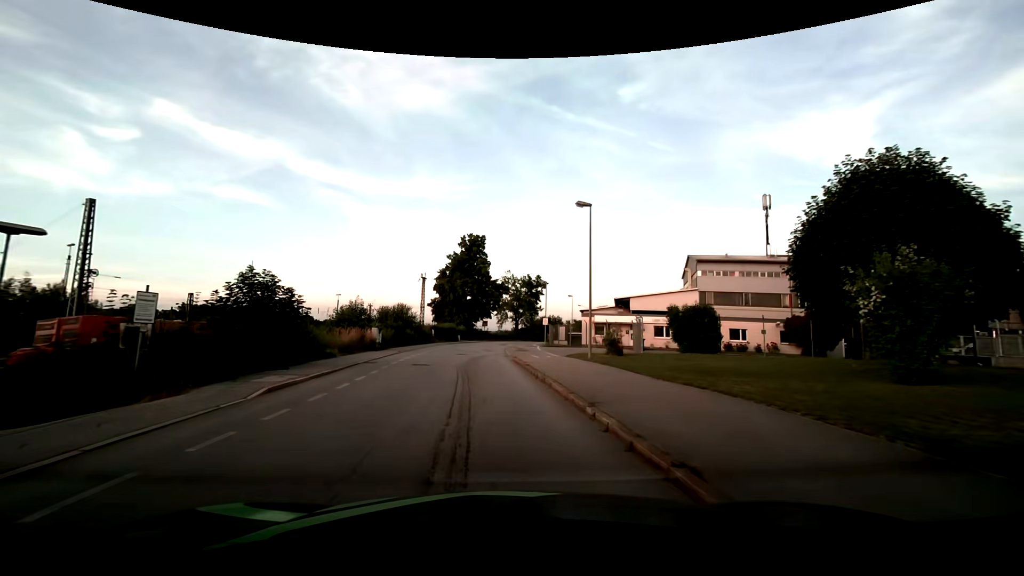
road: residential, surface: asphalt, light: Day
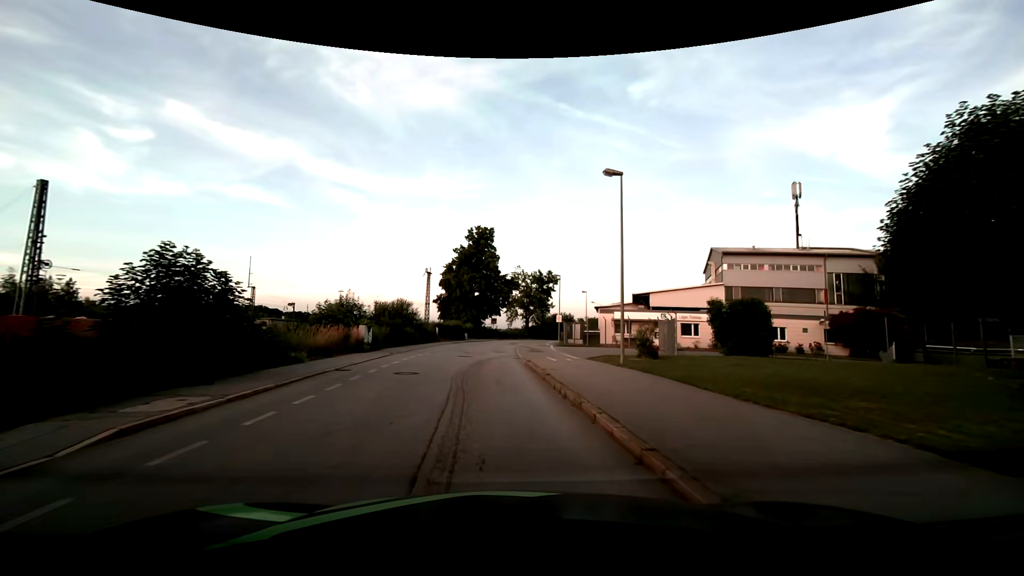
(-0.1, +4.8) m; -2°
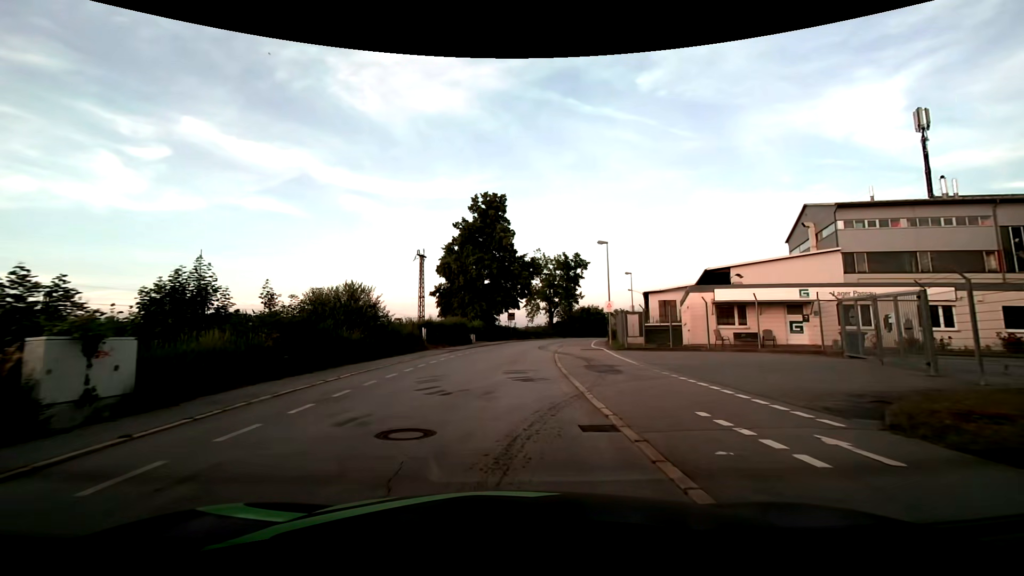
(-0.4, +19.3) m; -1°
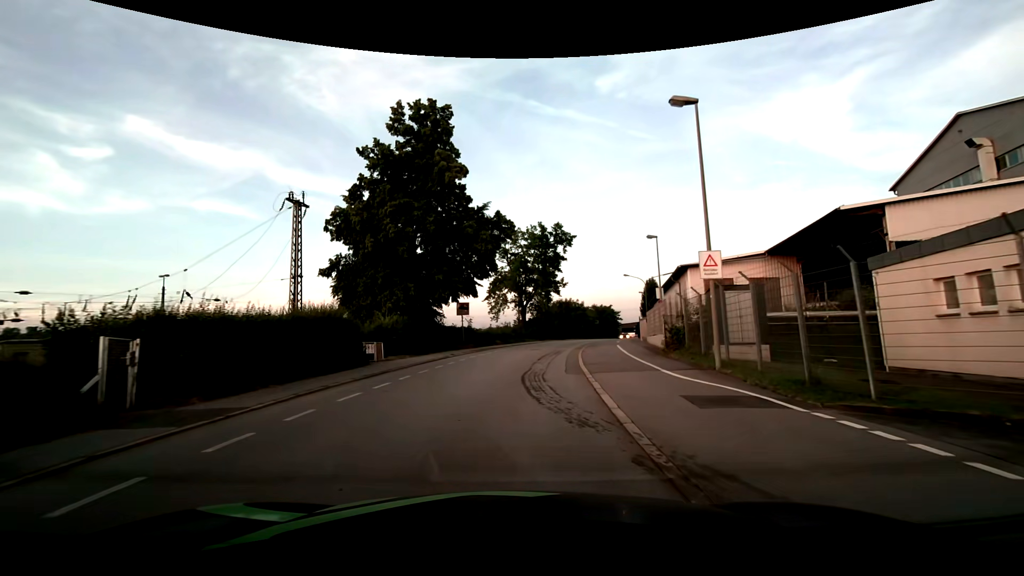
(+0.6, +24.6) m; +4°
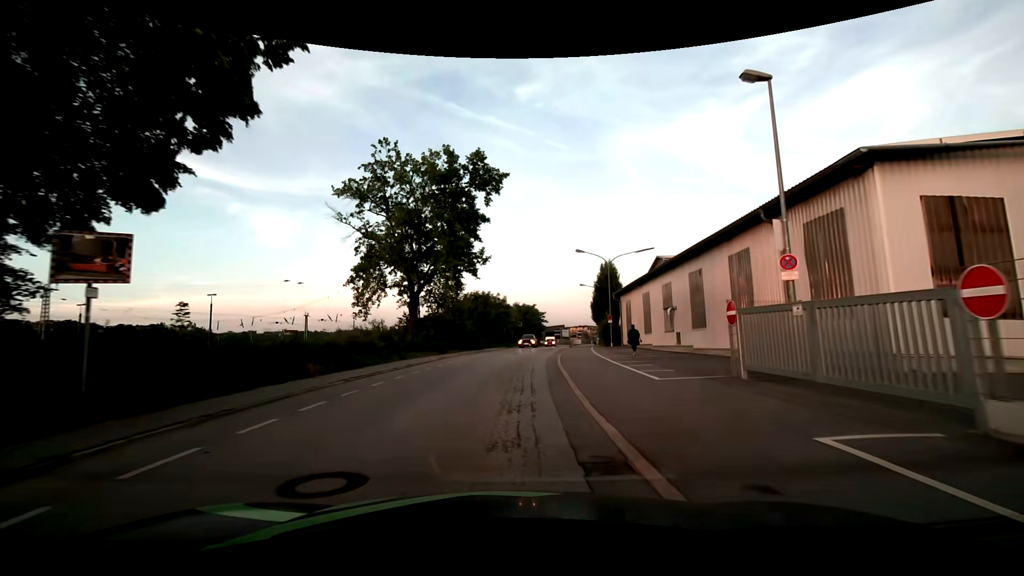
(+2.0, +26.9) m; +10°
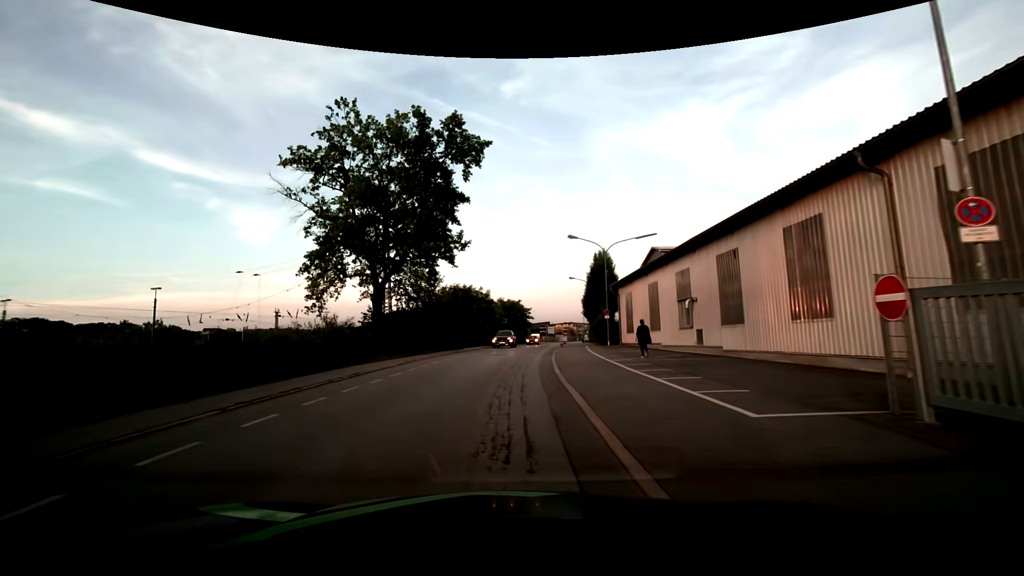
(+0.1, +5.7) m; +2°
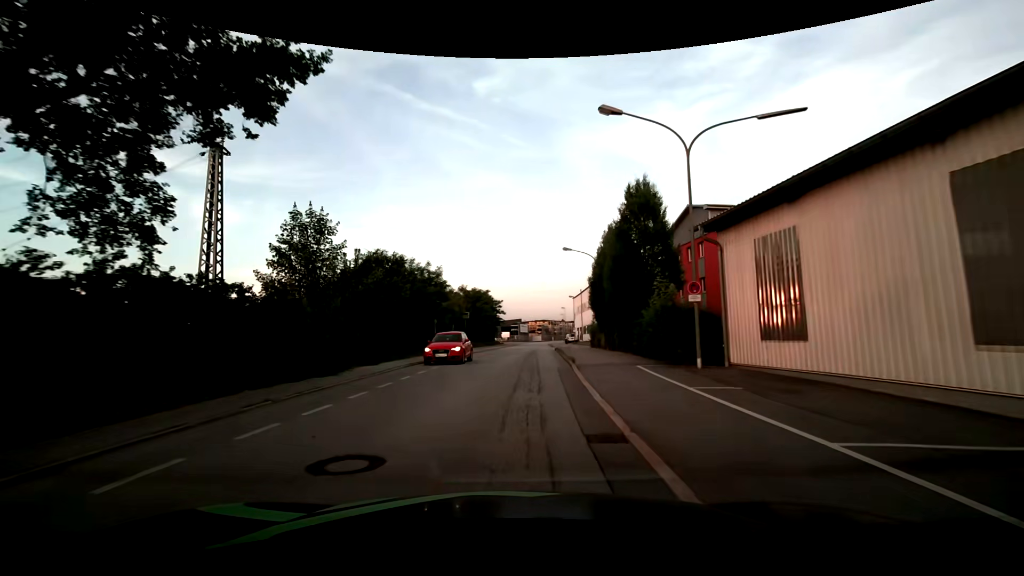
(+0.4, +23.6) m; +3°
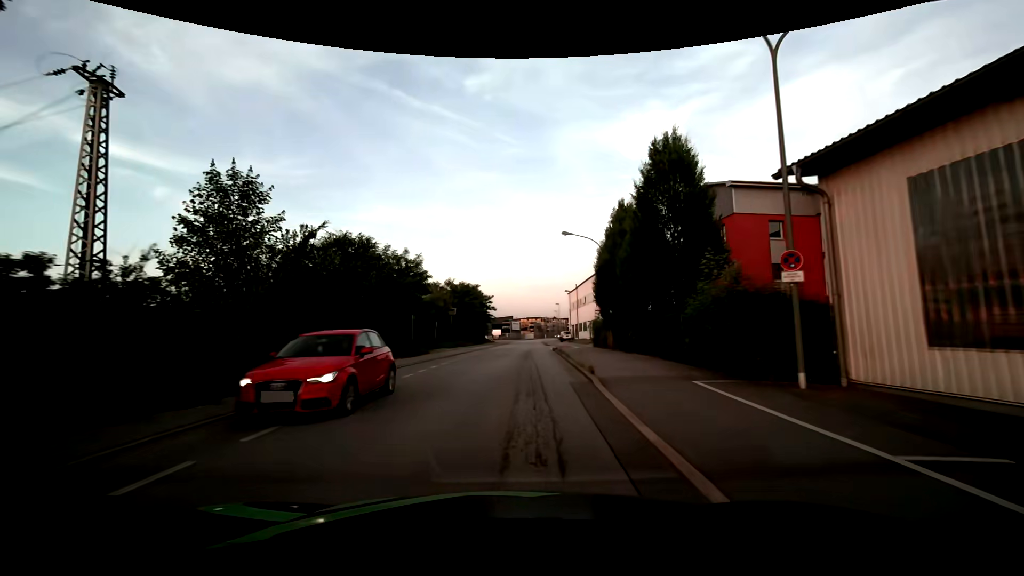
(0.0, +6.1) m; +1°
(0, +10) (0, +20) (+1, +30) (+1, +40) (+2, +50) (+3, +60) (+3, +70) (+4, +80) (+4, +90) (+5, +100) m
